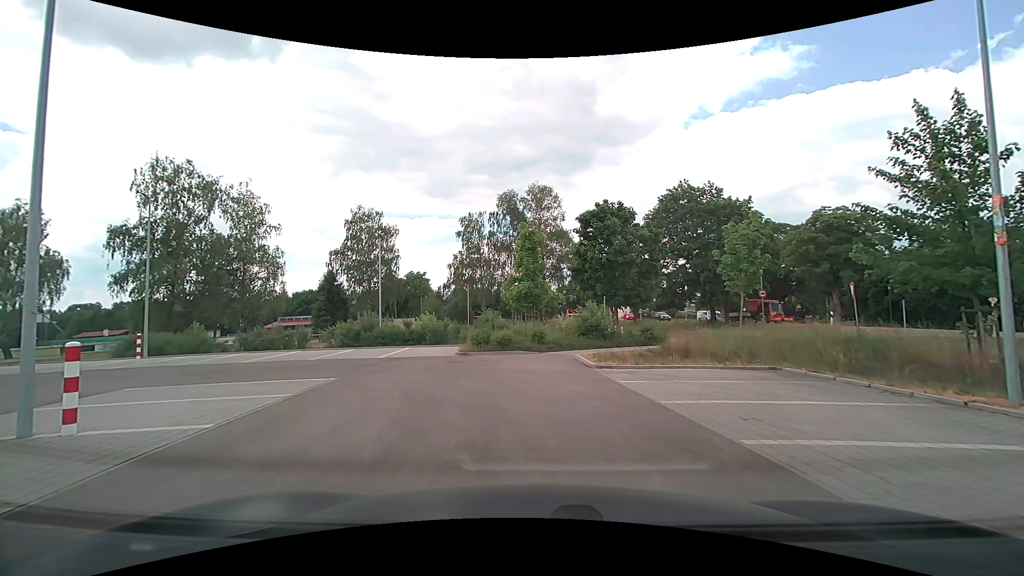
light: Day
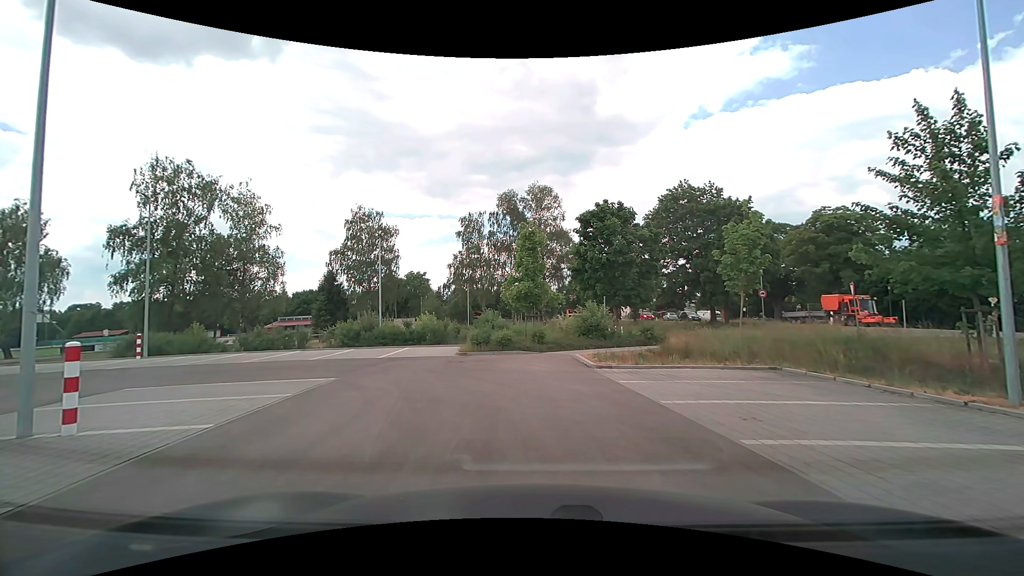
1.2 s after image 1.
(0.0, 0.0) m; 0°
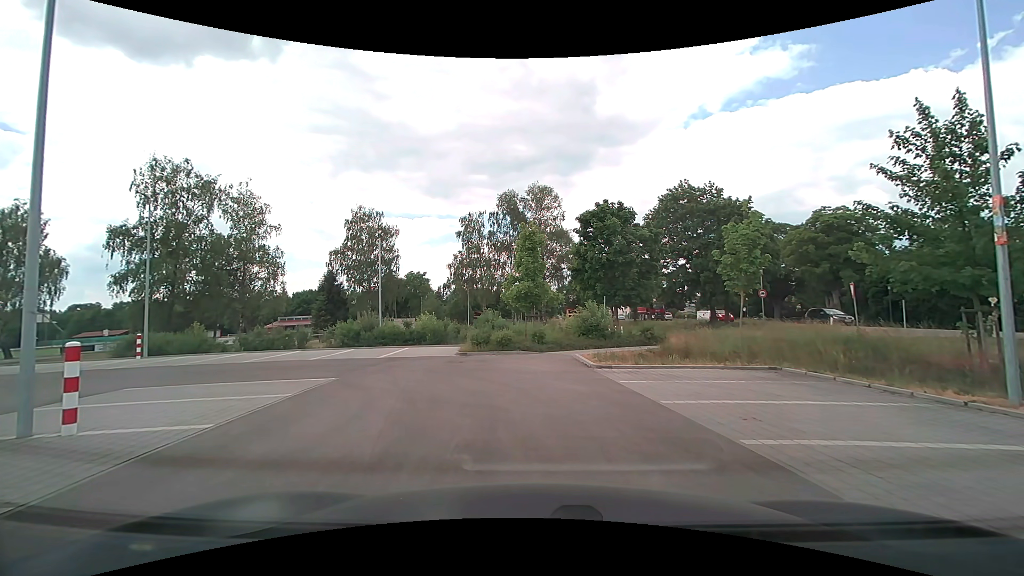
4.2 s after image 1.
(0.0, 0.0) m; 0°
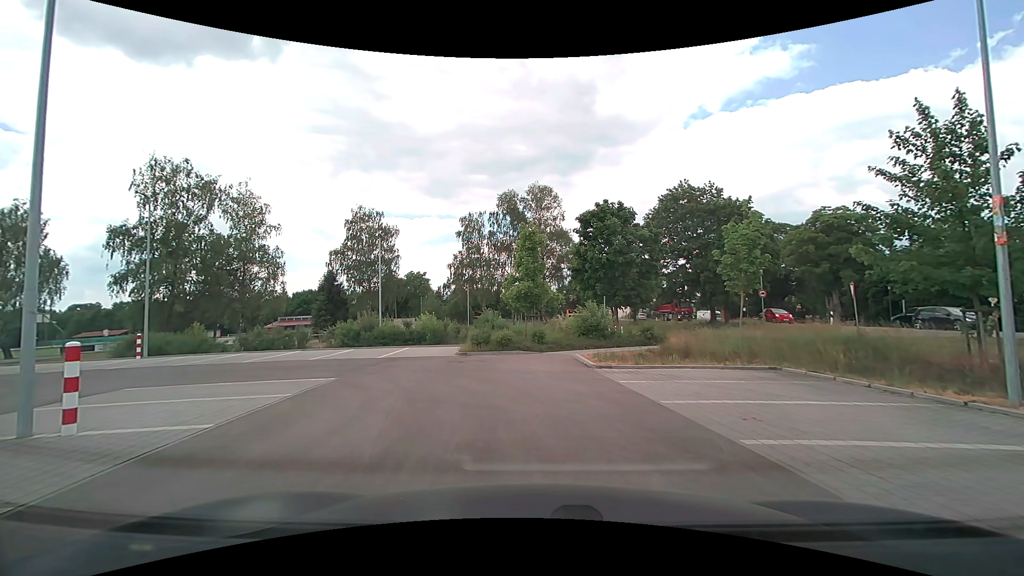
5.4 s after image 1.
(0.0, 0.0) m; 0°
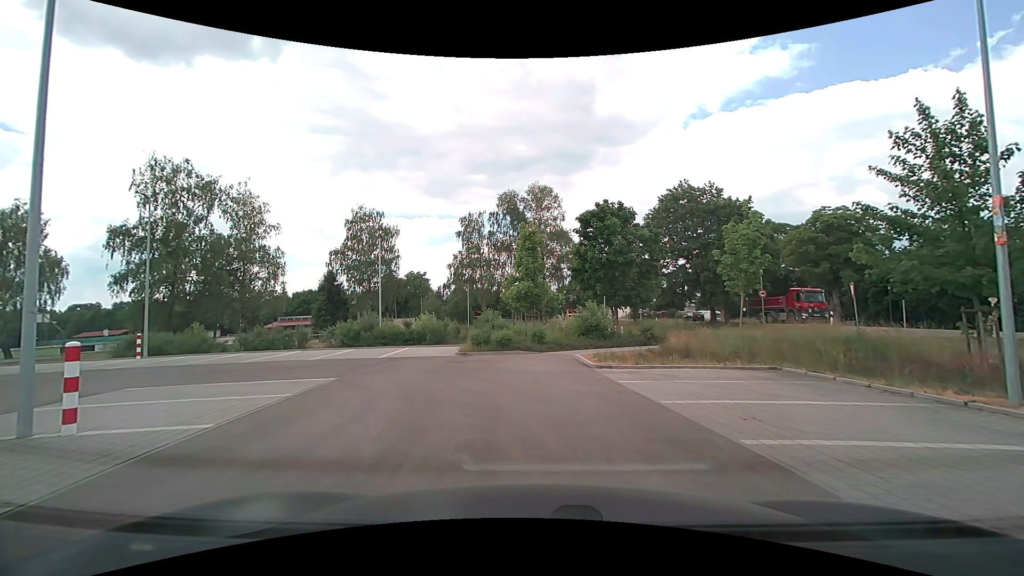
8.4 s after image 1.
(0.0, 0.0) m; 0°
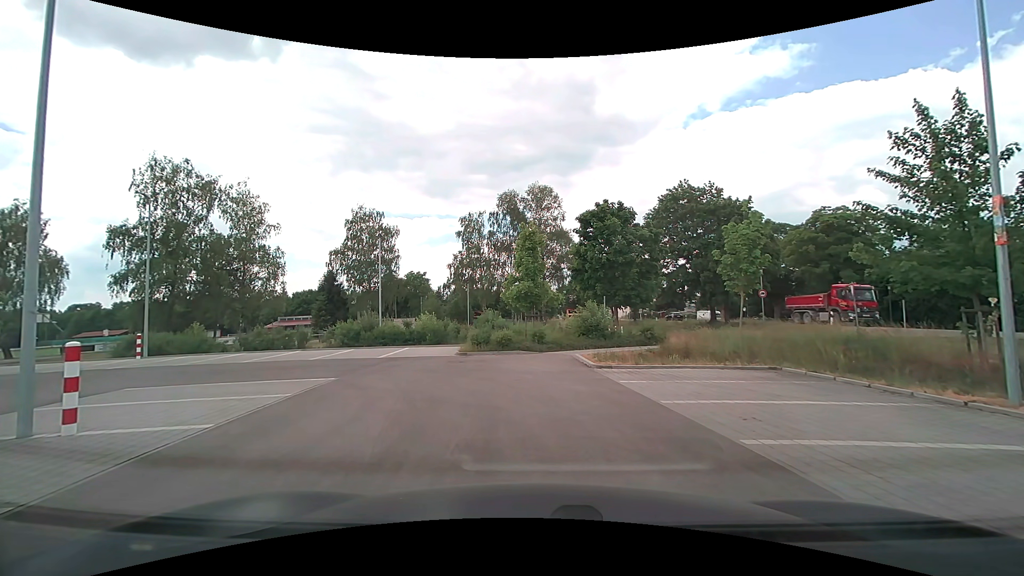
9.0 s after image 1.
(0.0, 0.0) m; 0°
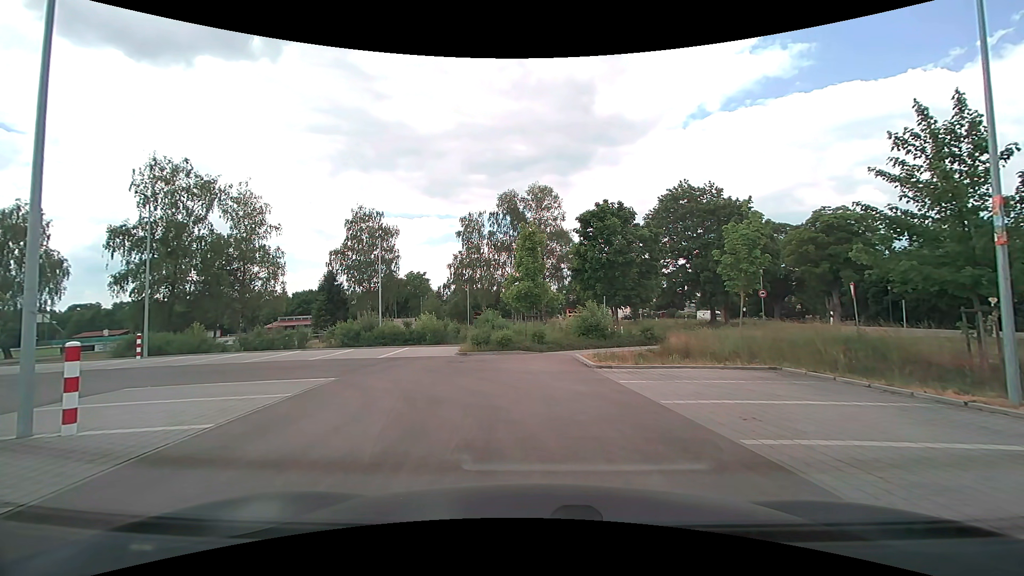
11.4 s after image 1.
(0.0, 0.0) m; 0°
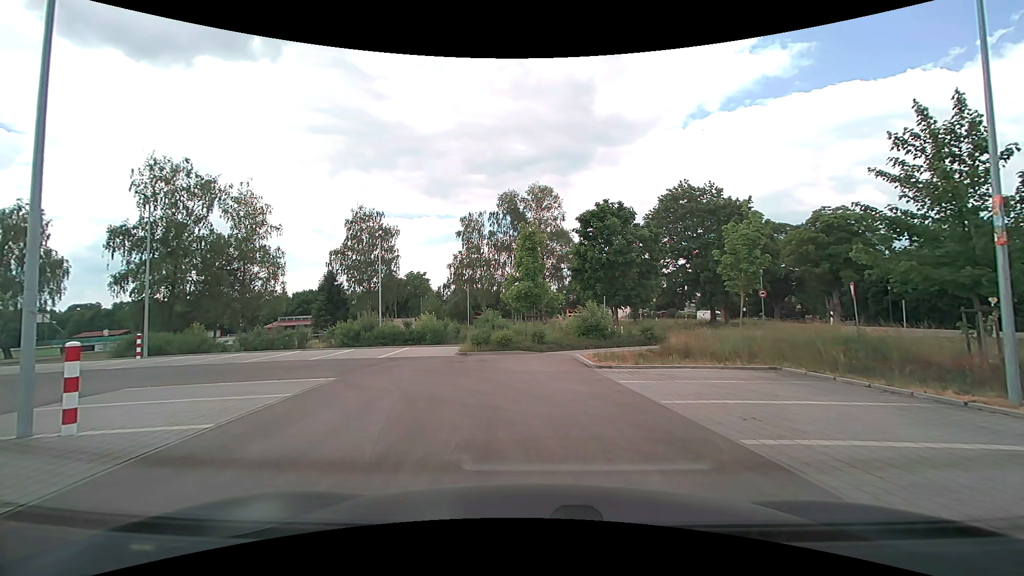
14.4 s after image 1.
(0.0, 0.0) m; 0°
